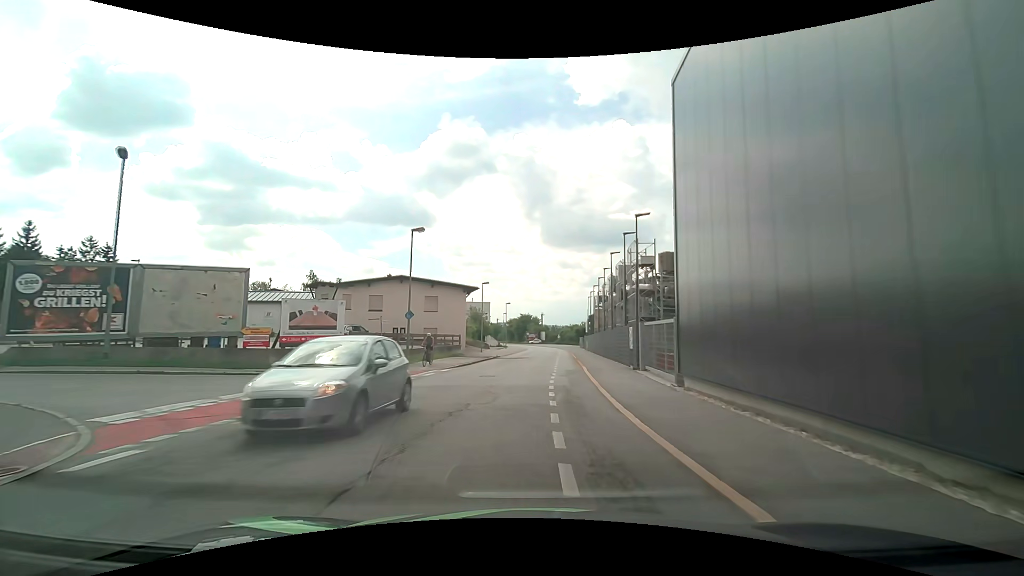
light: Day
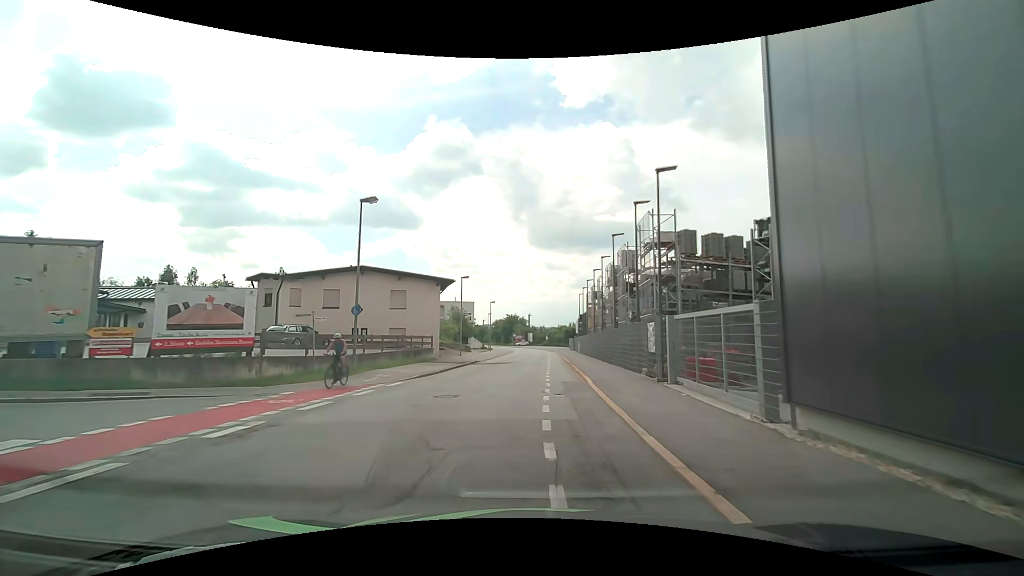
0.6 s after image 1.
(0.0, +6.7) m; 0°
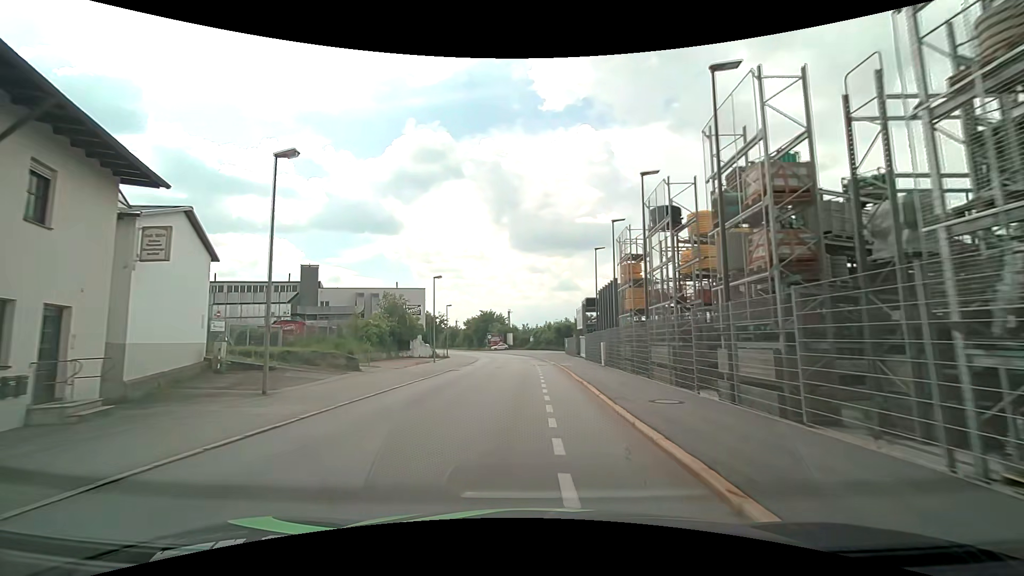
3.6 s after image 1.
(+0.8, +33.8) m; +2°
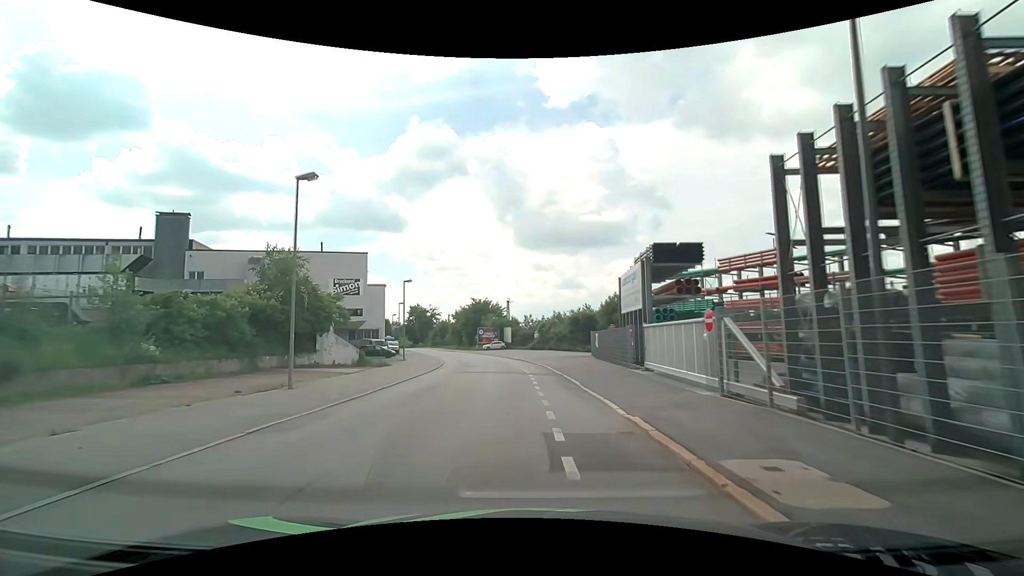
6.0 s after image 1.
(-0.1, +27.8) m; -1°
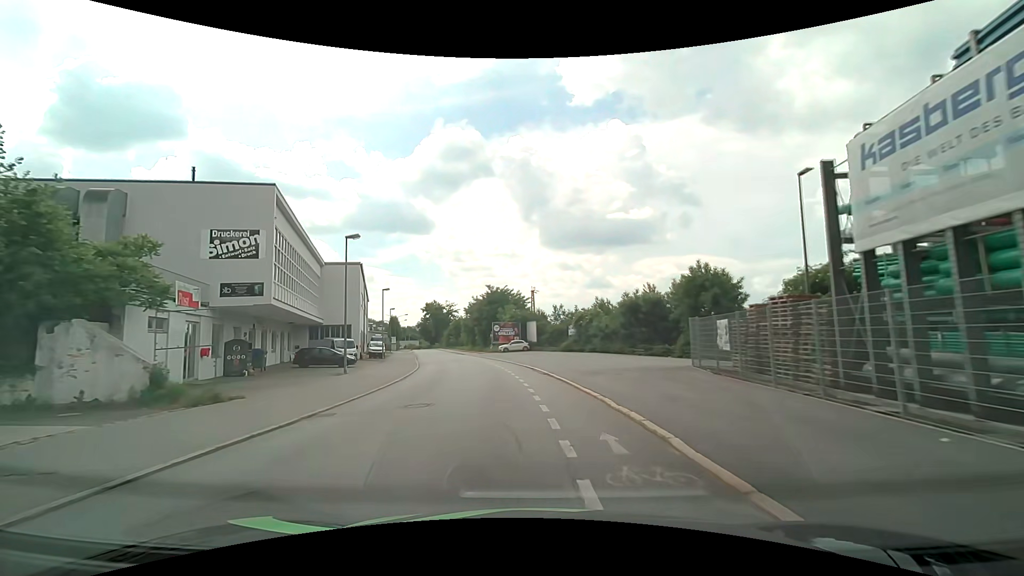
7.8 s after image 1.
(-0.4, +21.3) m; -3°
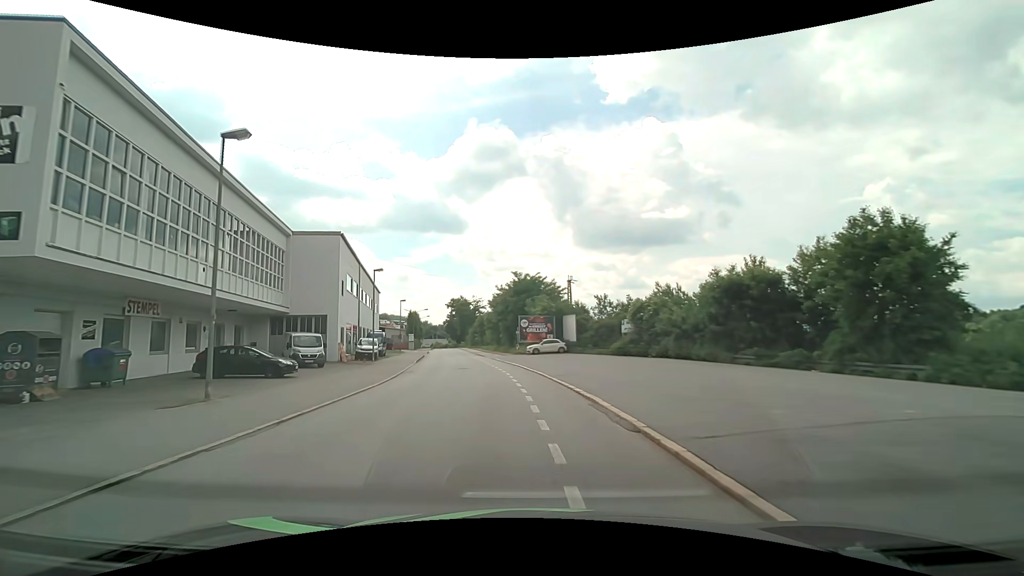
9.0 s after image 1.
(-0.4, +14.3) m; -4°
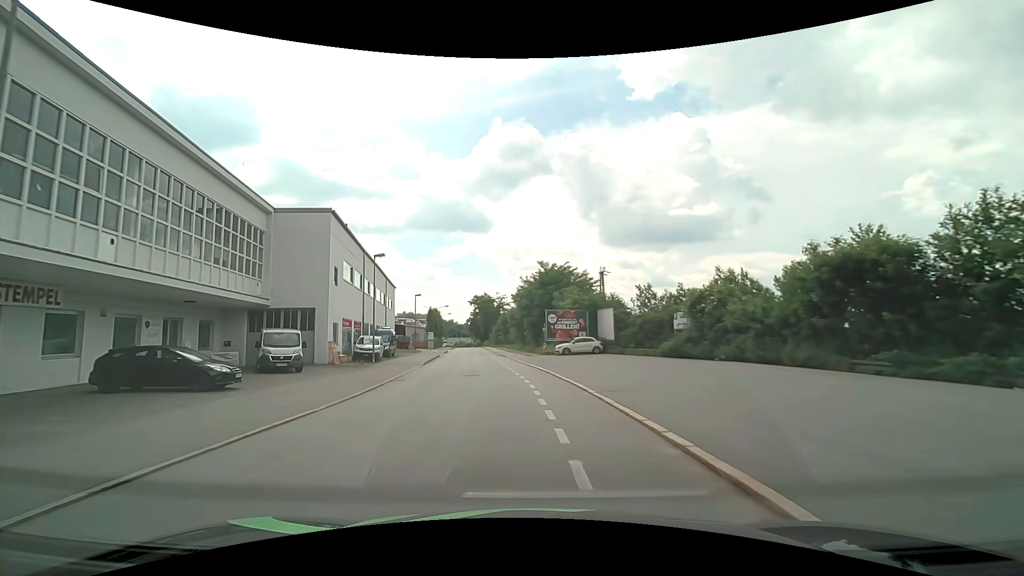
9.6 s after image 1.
(-0.2, +7.1) m; -3°
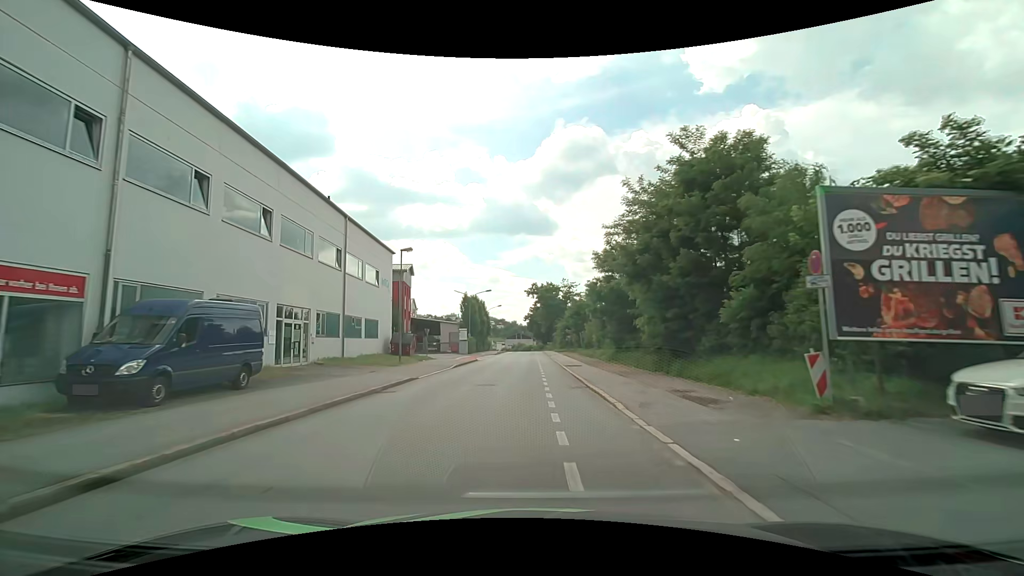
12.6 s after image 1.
(-2.3, +34.4) m; -7°
(0, +10) (0, +20) (0, +30) (0, +40) (0, +50) (0, +60) (0, +70) (0, +80) (0, +90) (0, +100) m
